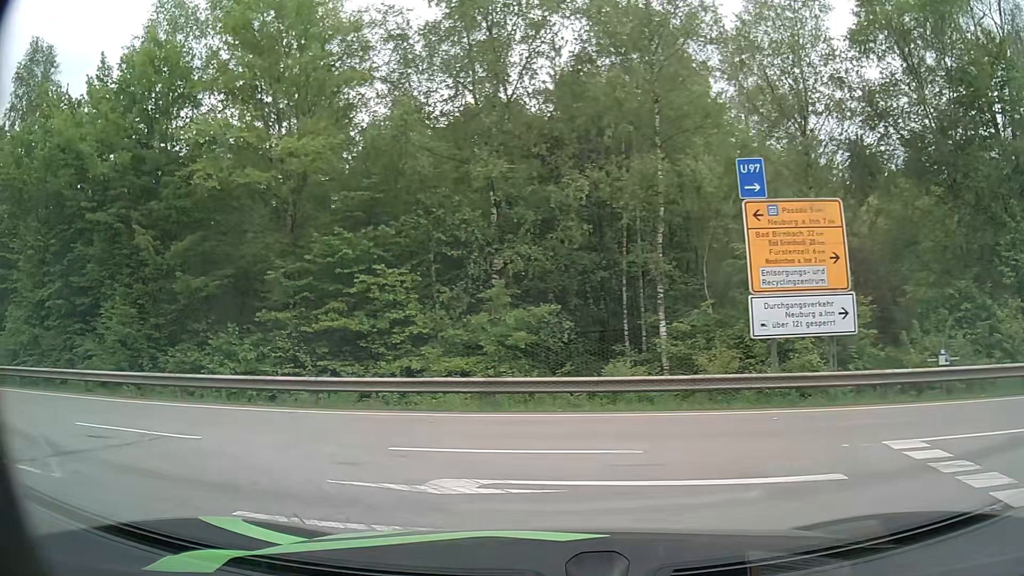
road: motorway_link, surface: asphalt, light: Day
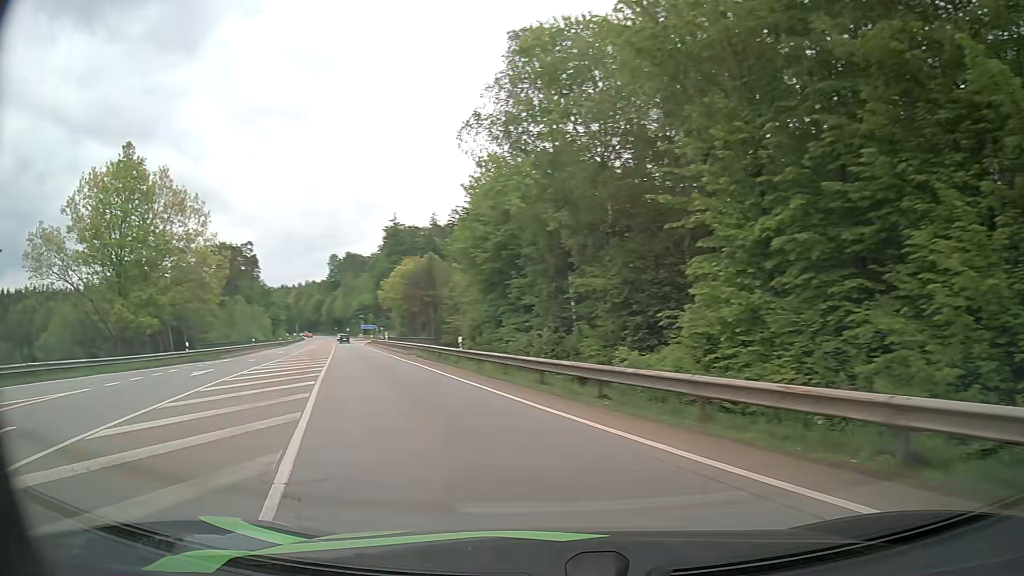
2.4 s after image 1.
(-8.0, +11.3) m; -64°
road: secondary
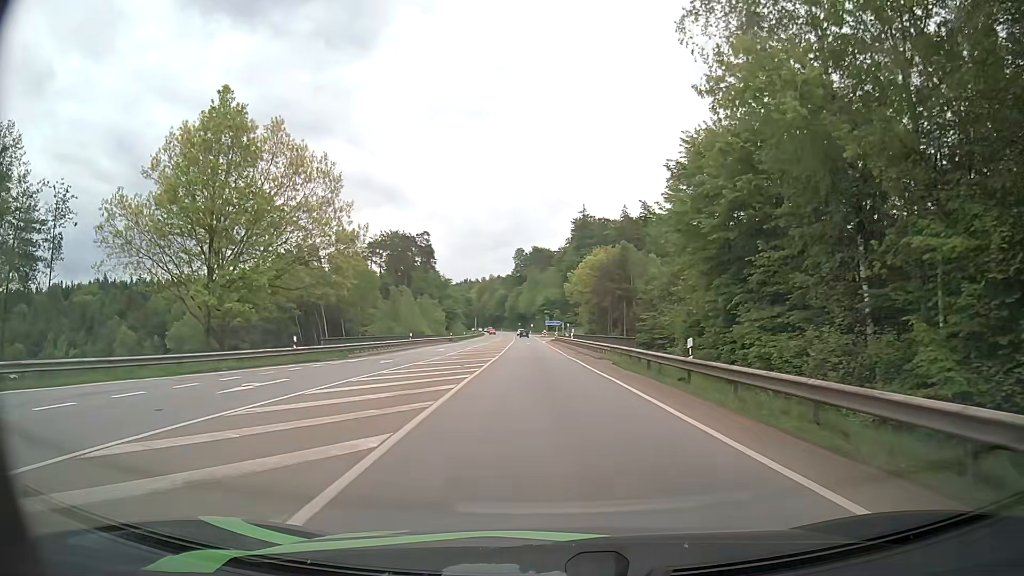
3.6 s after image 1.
(-2.3, +11.6) m; -17°
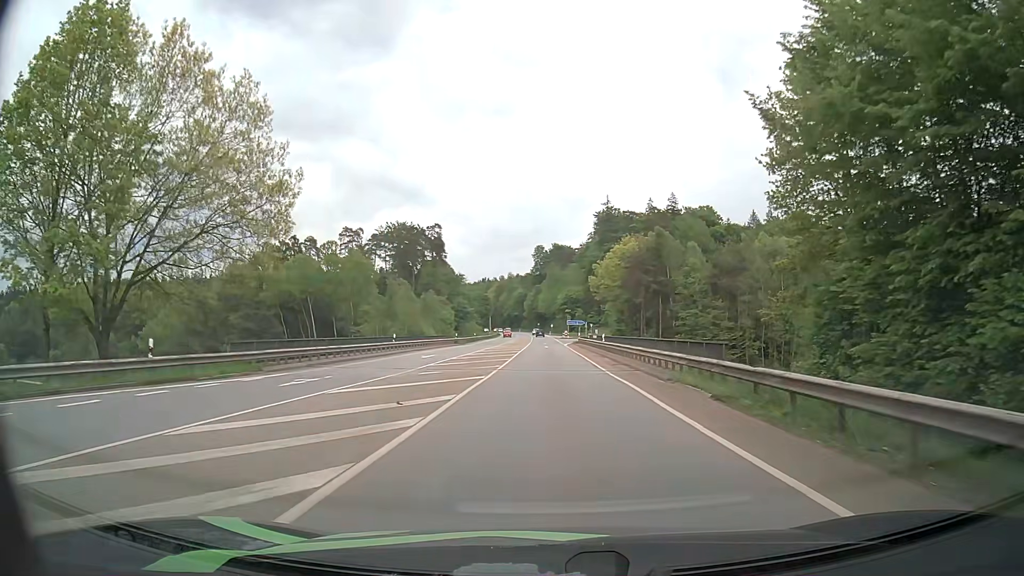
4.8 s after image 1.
(-0.2, +15.0) m; -2°
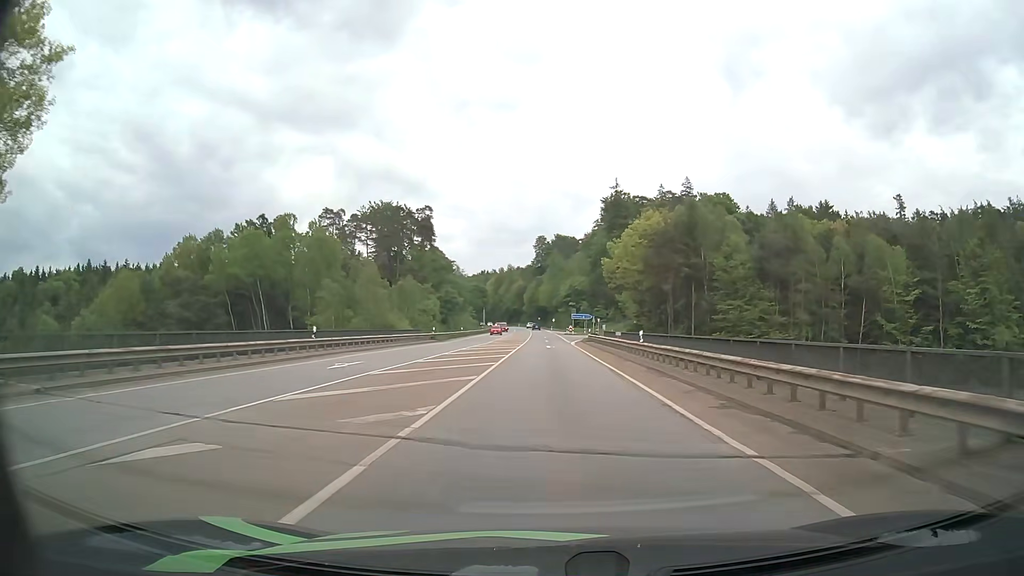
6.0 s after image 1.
(-0.1, +18.3) m; 0°
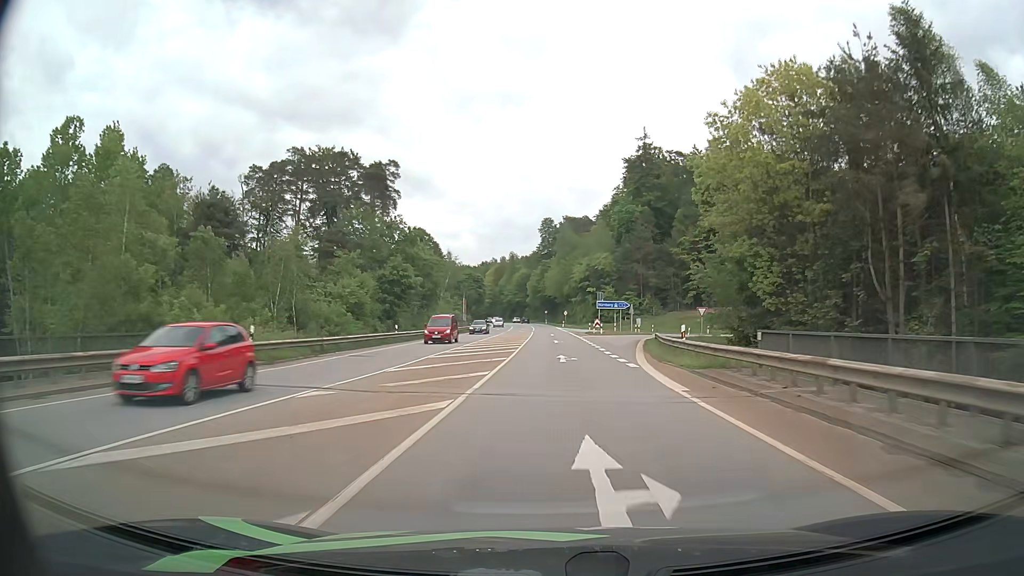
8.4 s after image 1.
(-0.4, +43.7) m; -1°
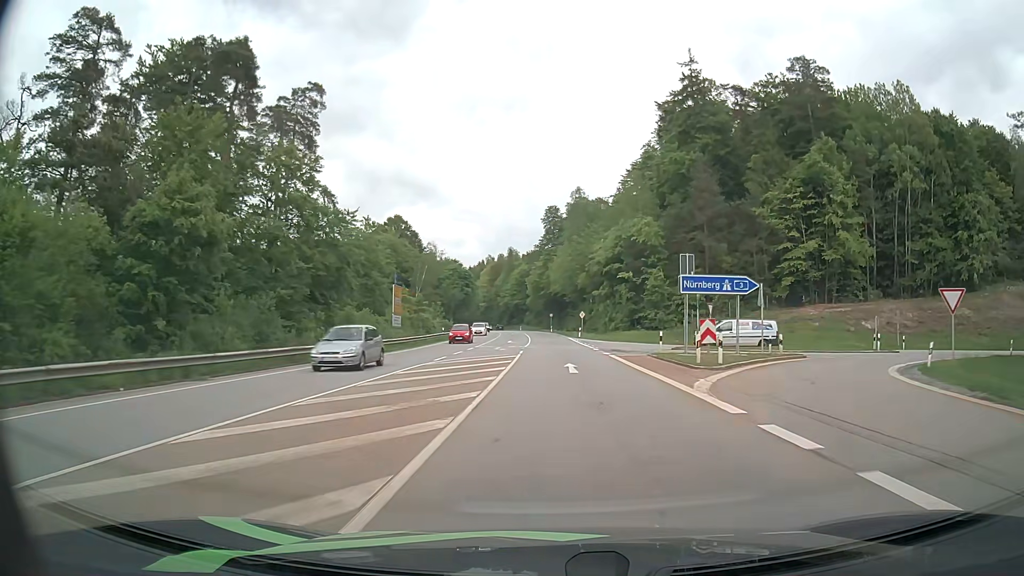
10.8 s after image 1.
(-0.1, +43.9) m; -1°
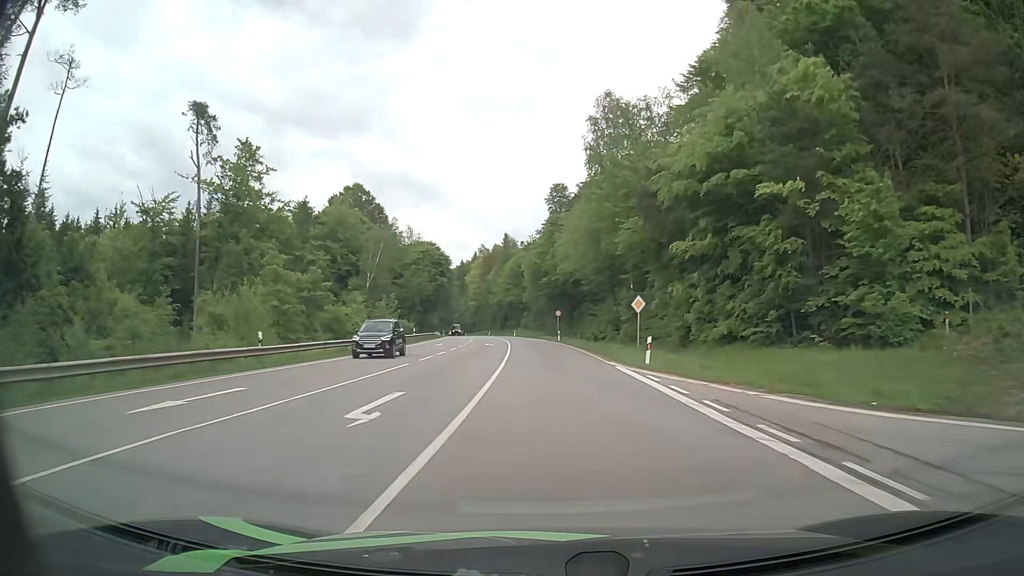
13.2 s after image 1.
(+0.2, +44.7) m; 0°
(0, +10) (0, +20) (0, +30) (-1, +40) (-1, +50) (-2, +60) (-2, +70) (-3, +80) (-4, +90) (-6, +100) m
